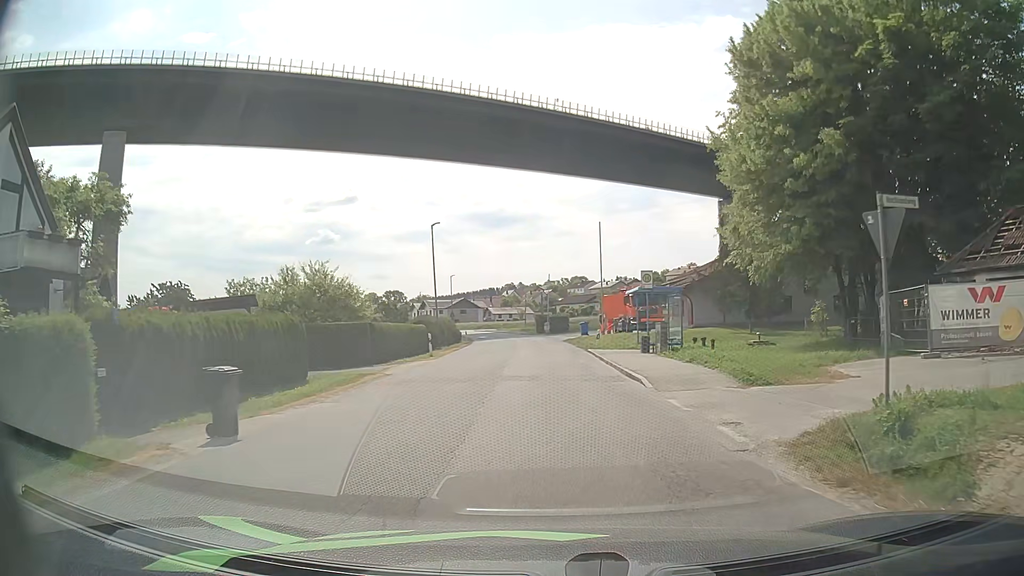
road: unclassified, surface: asphalt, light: Day
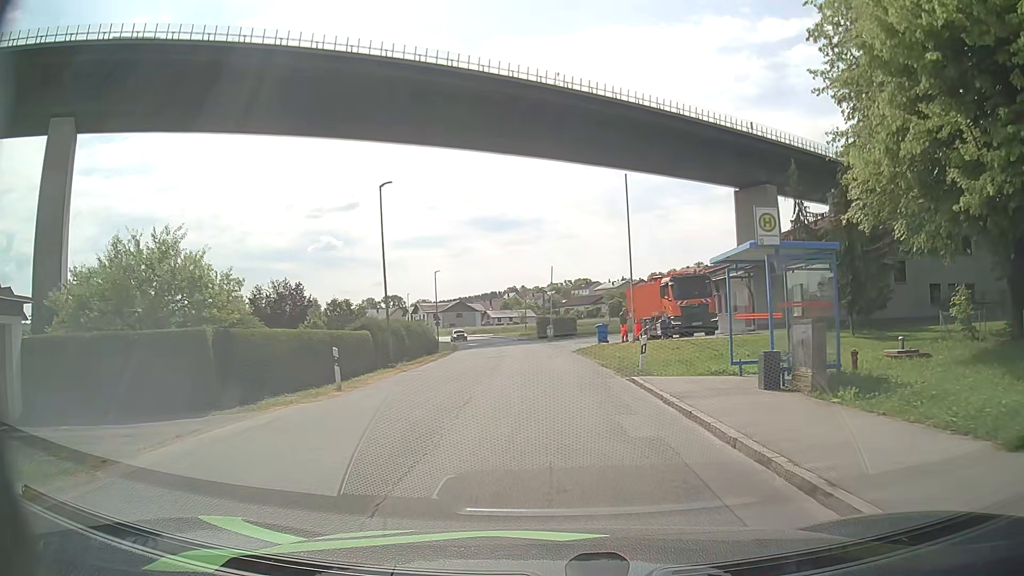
(+0.1, +14.5) m; 0°
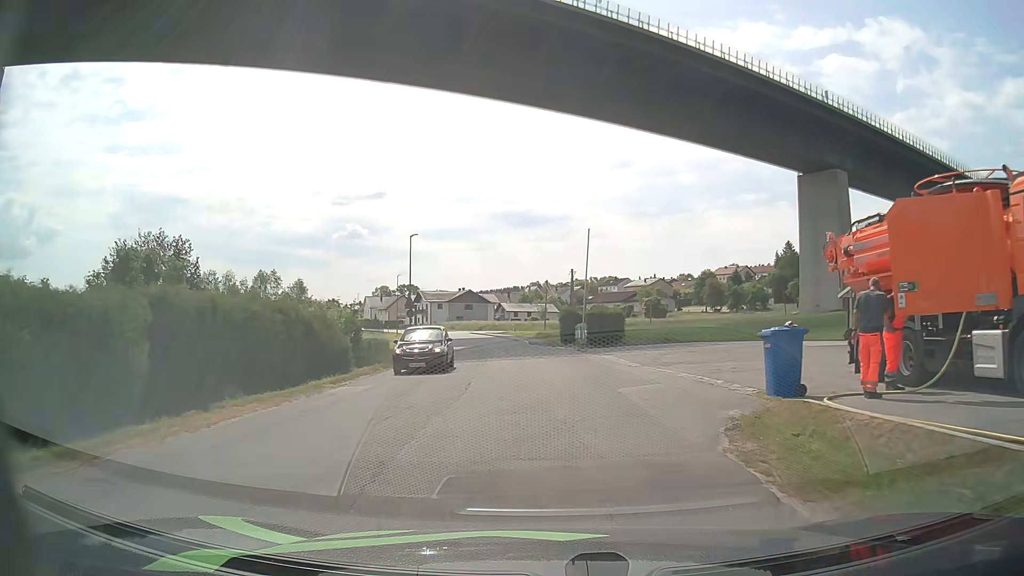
(-0.4, +25.7) m; -2°
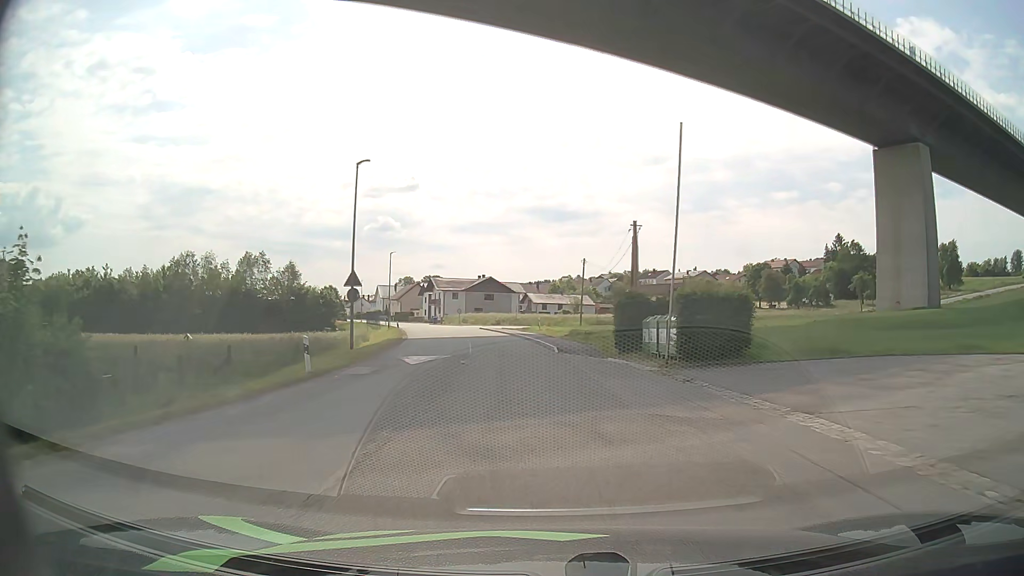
(-0.4, +21.5) m; -2°
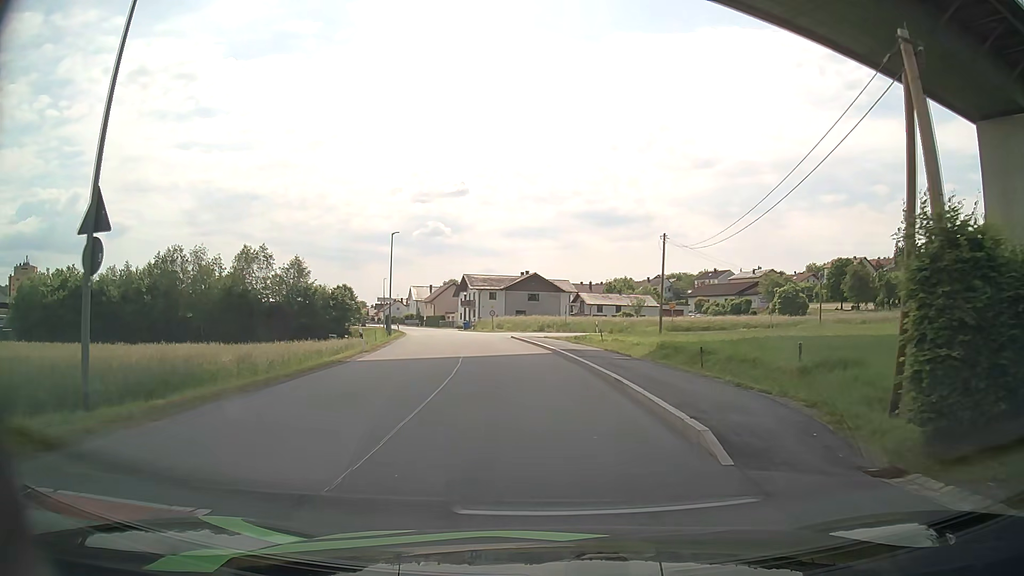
(-0.7, +20.1) m; -4°
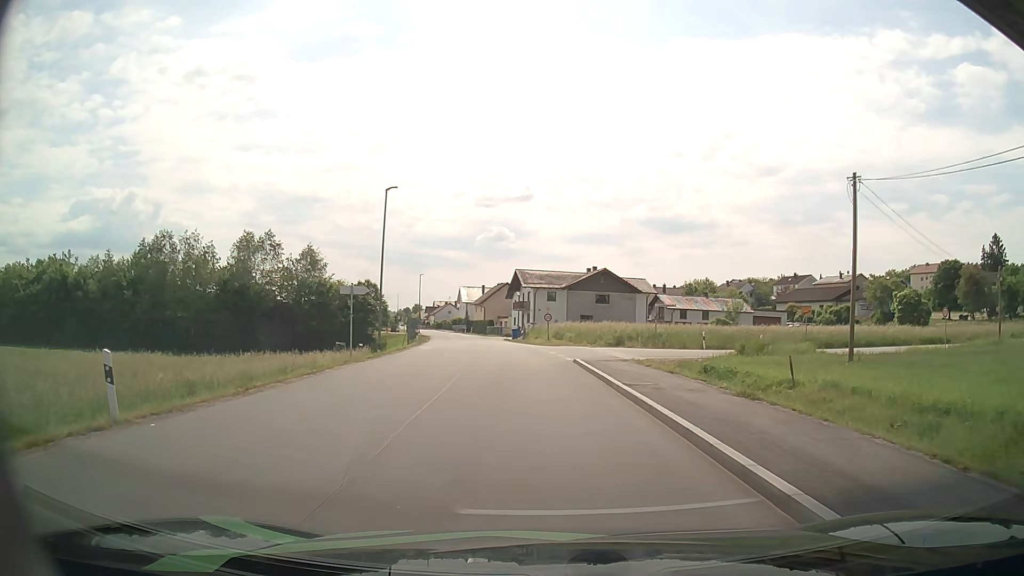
(-0.8, +20.1) m; -5°
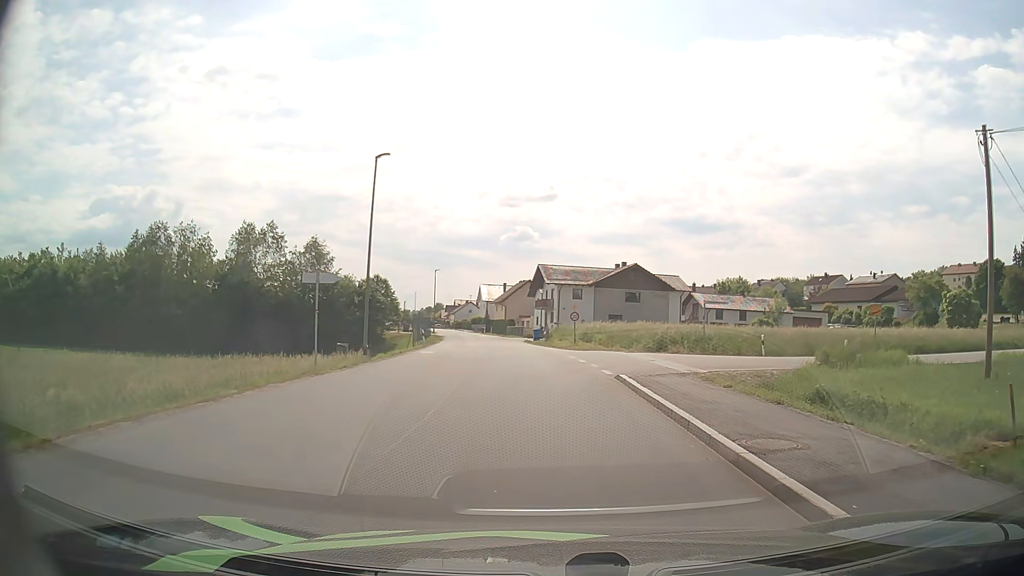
(-0.1, +6.8) m; -2°
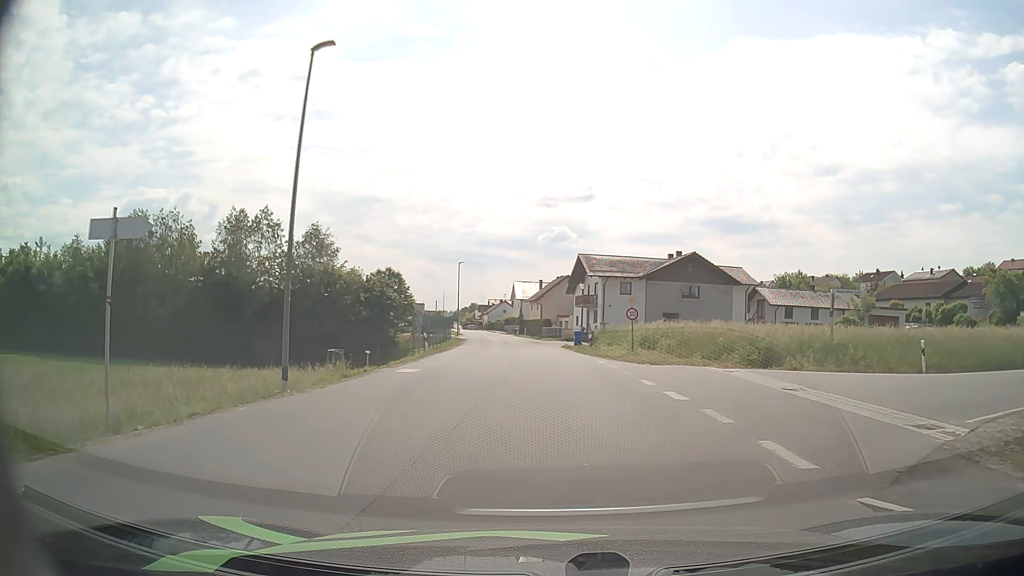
(-0.2, +11.8) m; -3°
